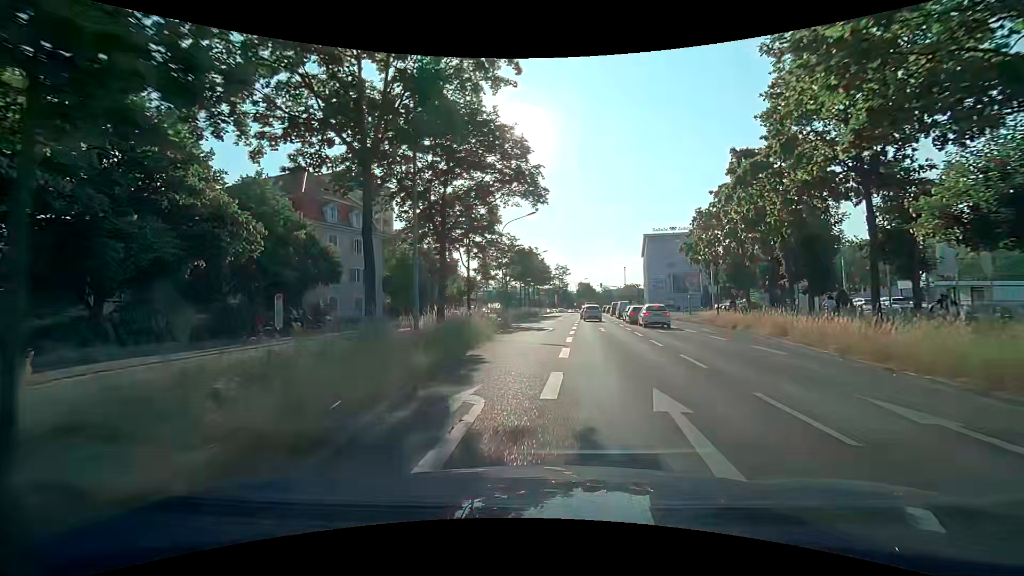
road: primary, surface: asphalt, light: Day
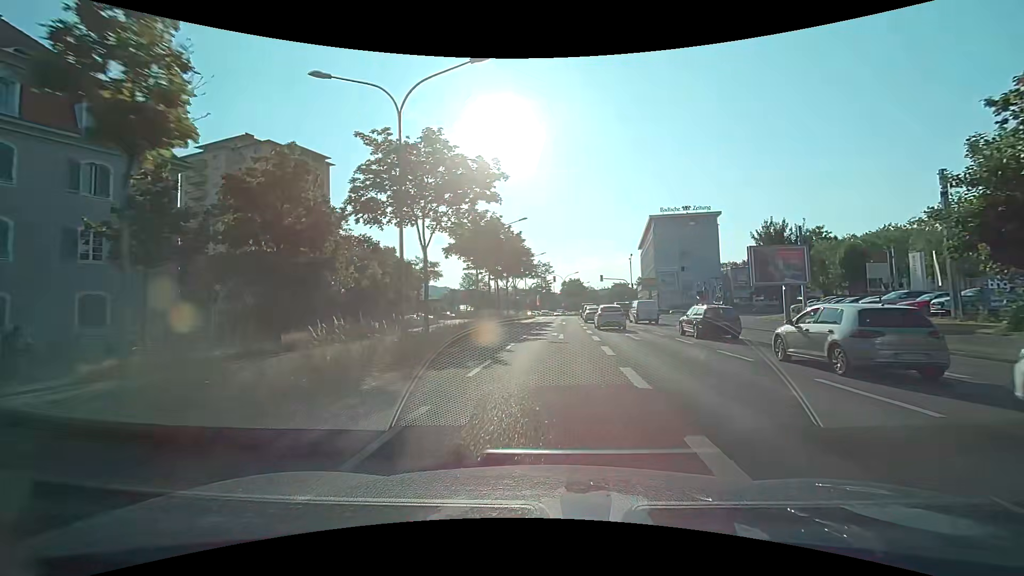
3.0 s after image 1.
(+0.5, +28.7) m; +2°
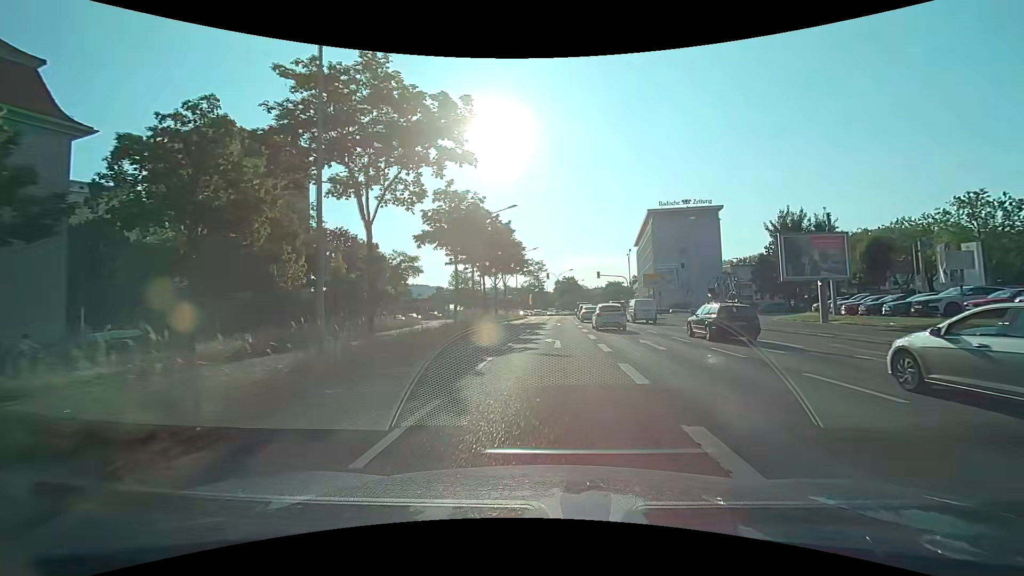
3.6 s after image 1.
(+0.1, +5.6) m; +1°
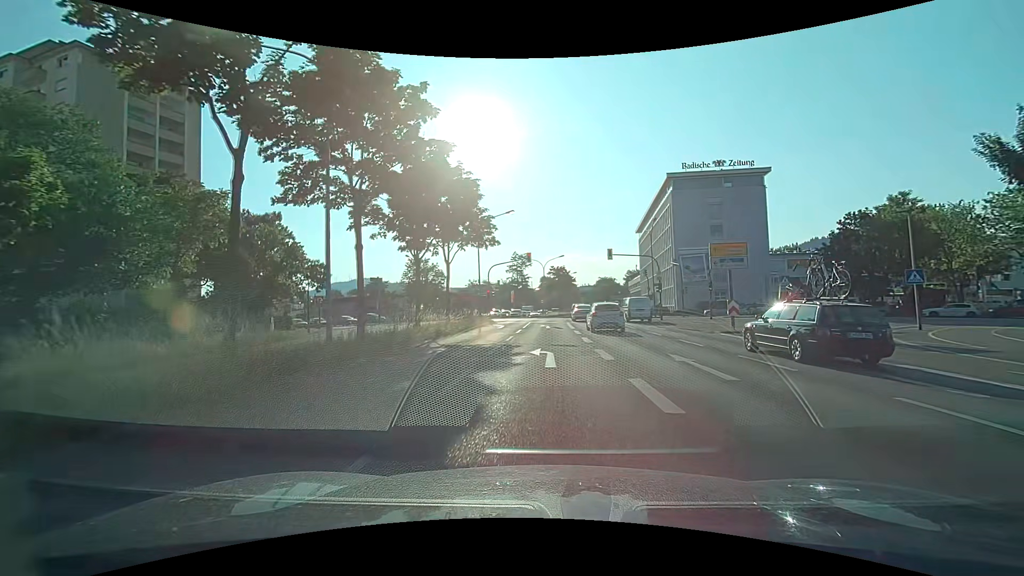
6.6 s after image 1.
(+0.5, +26.6) m; +2°
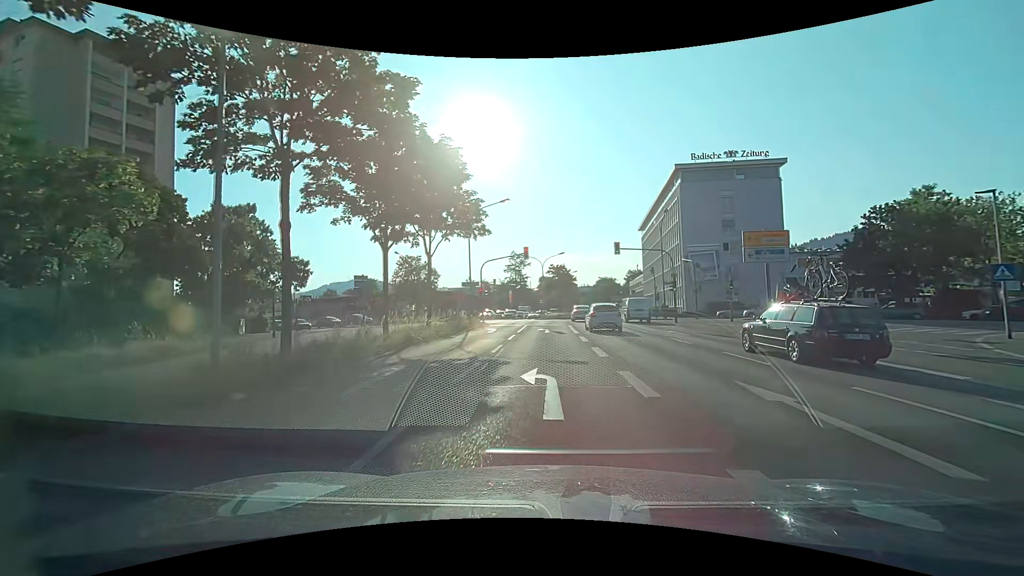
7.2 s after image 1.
(0.0, +4.8) m; 0°
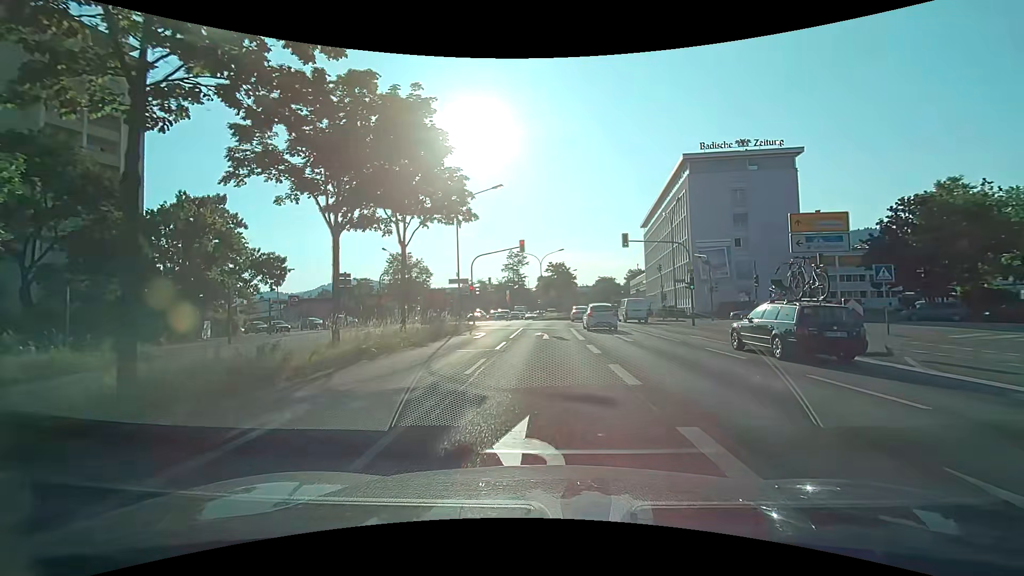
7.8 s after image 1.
(0.0, +4.6) m; 0°
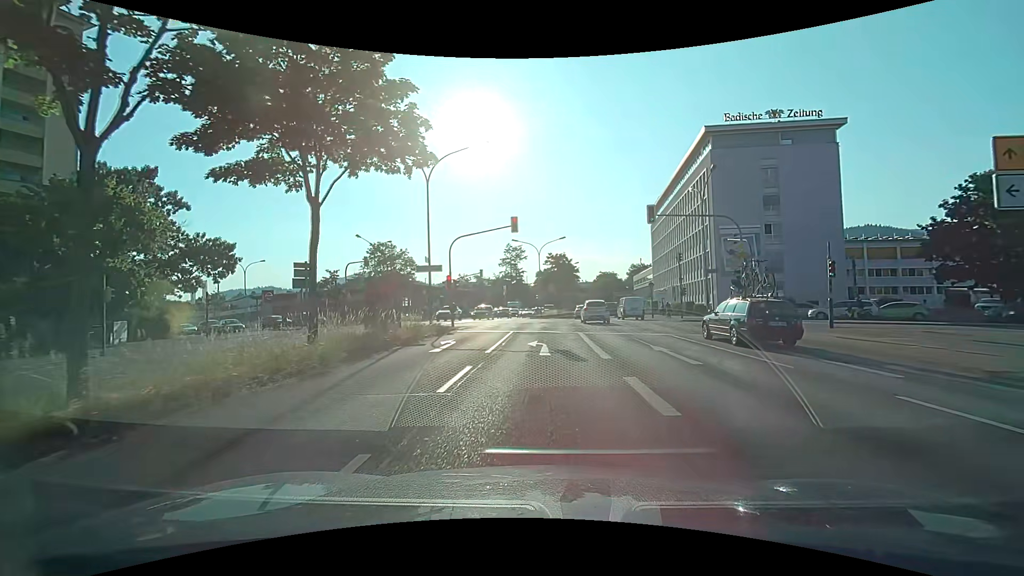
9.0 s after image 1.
(0.0, +8.4) m; 0°
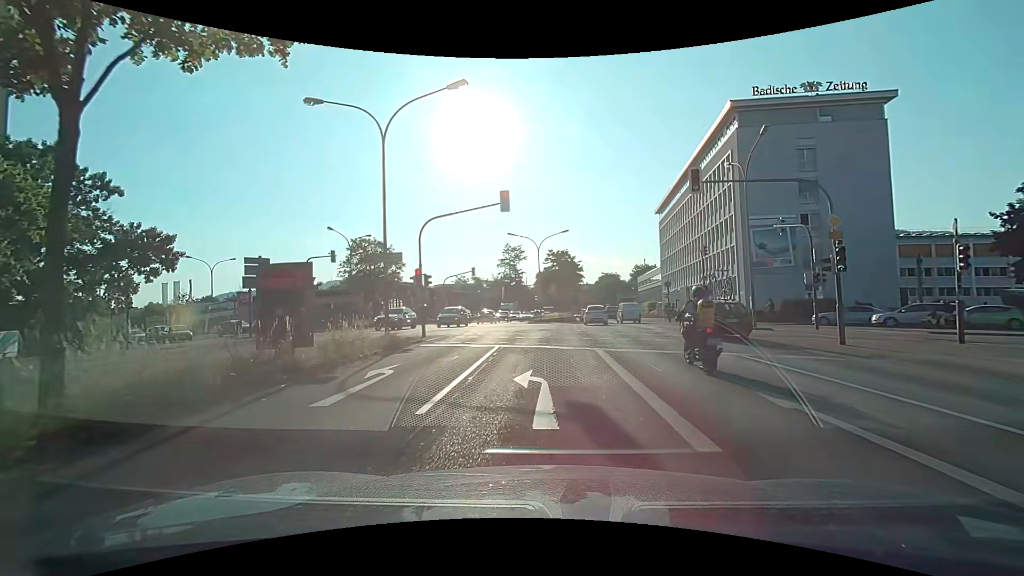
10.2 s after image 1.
(0.0, +7.2) m; 0°
(0, +10) (0, +20) (0, +30) (0, +40) (-5, +48) (-13, +54) (-22, +59) (-31, +64) (-40, +69) (-49, +73) m
